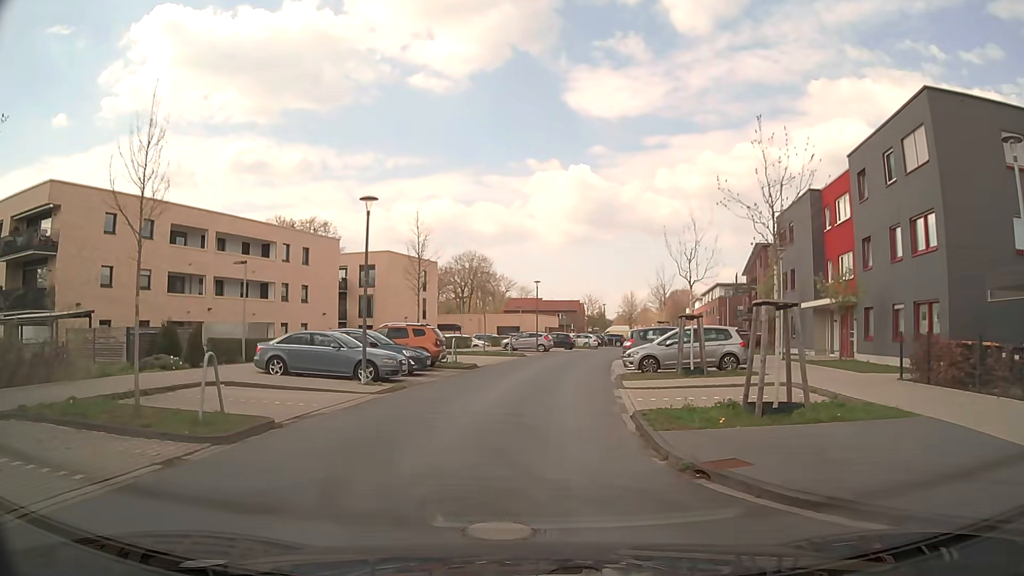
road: residential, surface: asphalt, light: Day
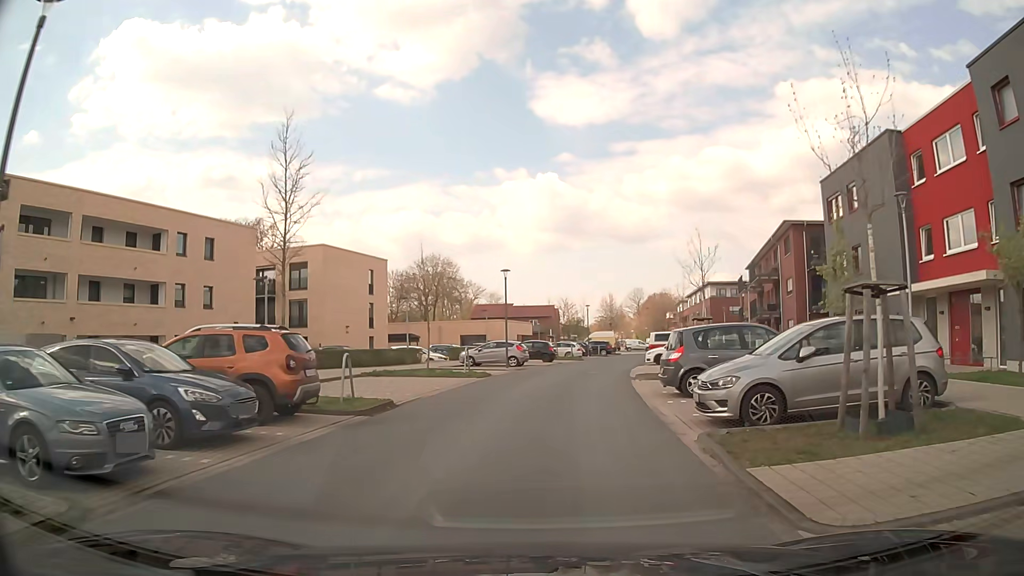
(+0.1, +13.1) m; +1°
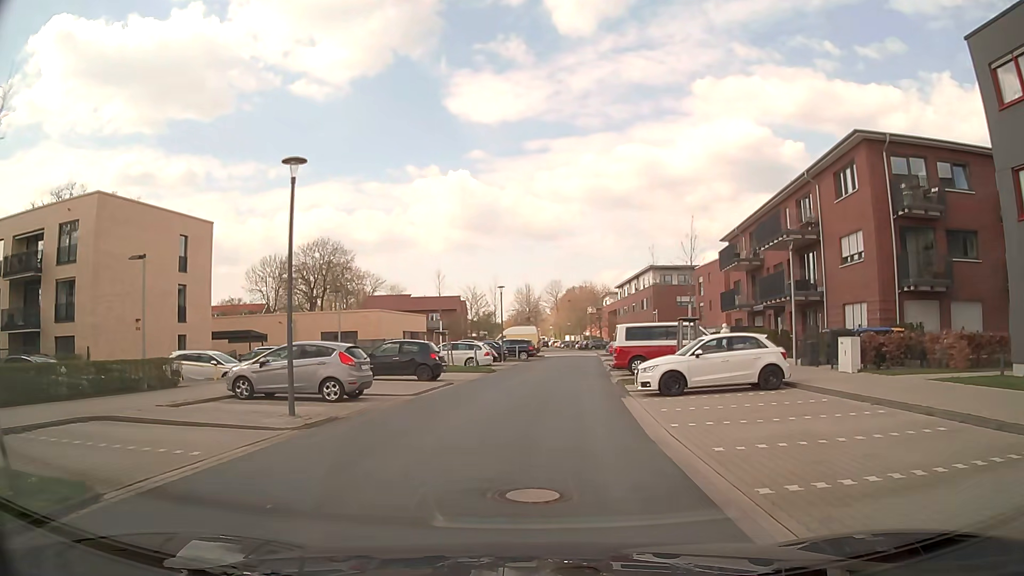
(+1.7, +21.6) m; +8°
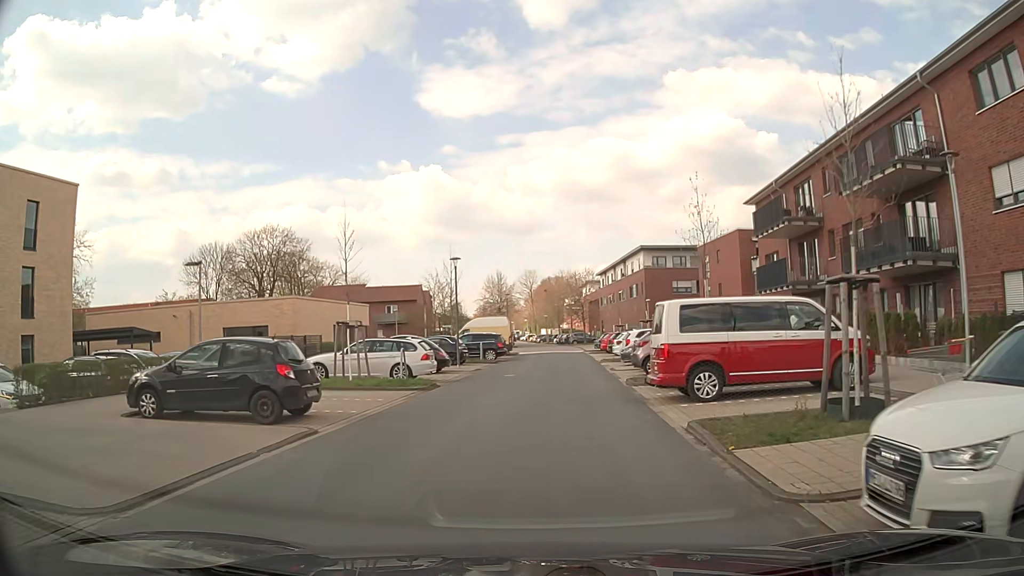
(+0.3, +13.2) m; +2°
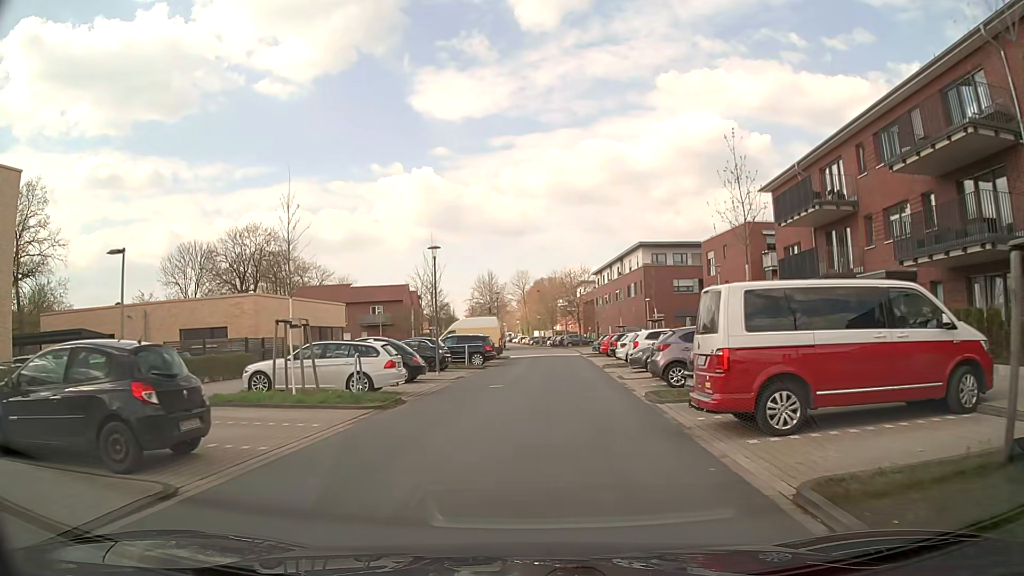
(0.0, +4.5) m; 0°
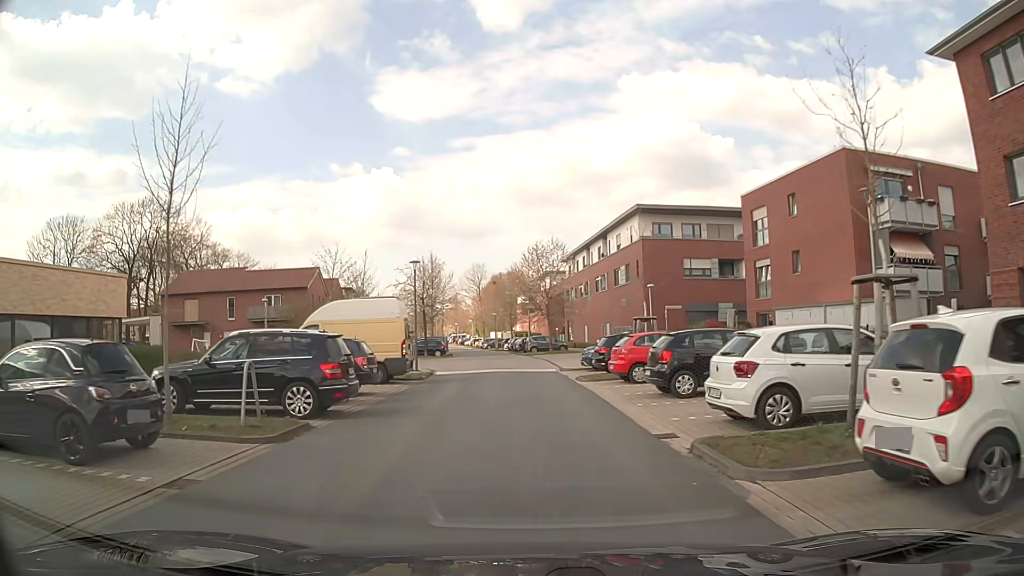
(+0.9, +22.4) m; +3°
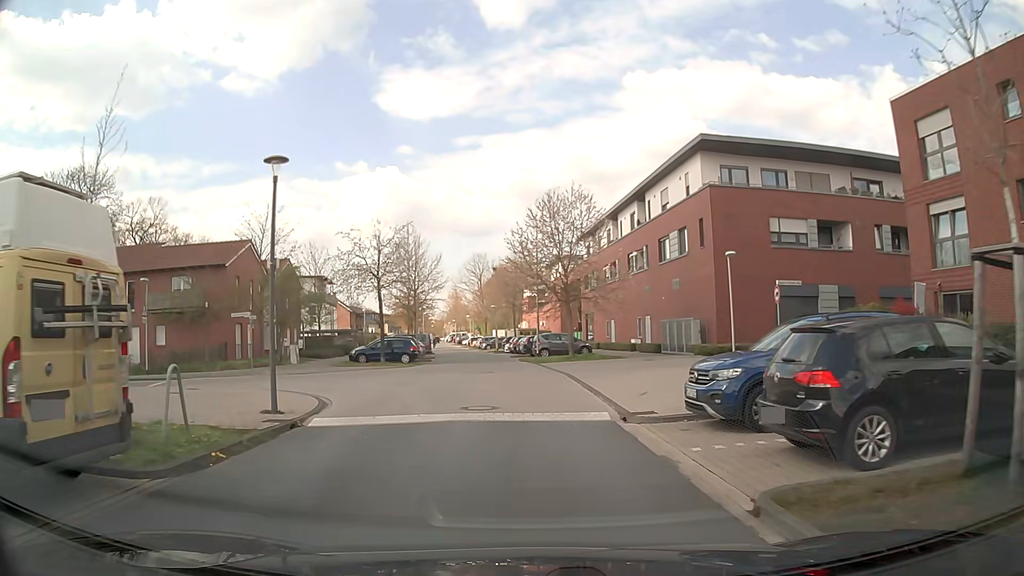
(+0.1, +18.1) m; 0°
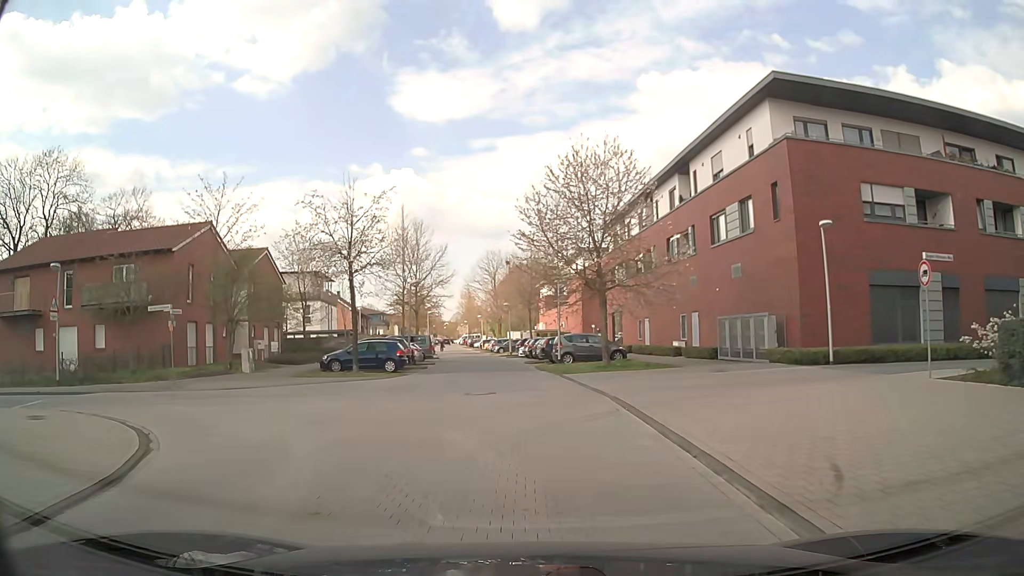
(-0.1, +8.8) m; -2°
(0, +10) (0, +20) (-1, +30) (-2, +40) (-3, +50) (-4, +60) (-5, +70) (-7, +80) (-8, +90) (-10, +99) m
